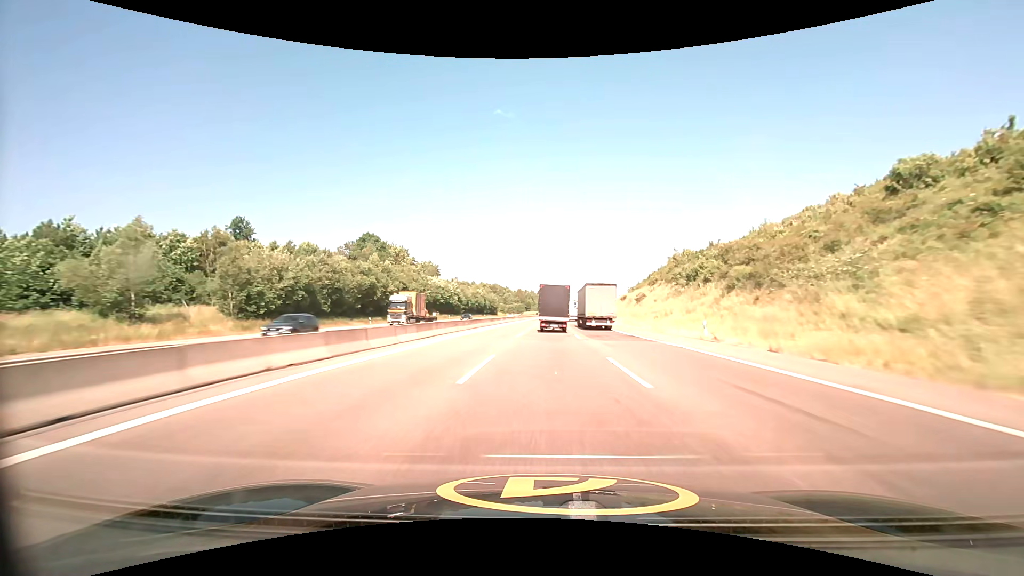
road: motorway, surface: asphalt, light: Day
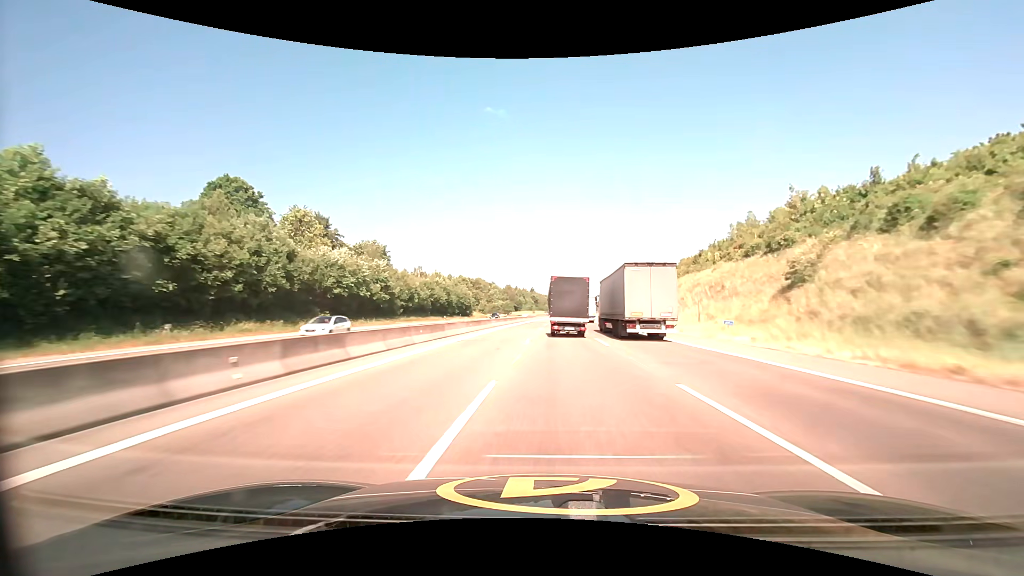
(+0.4, +59.7) m; +1°
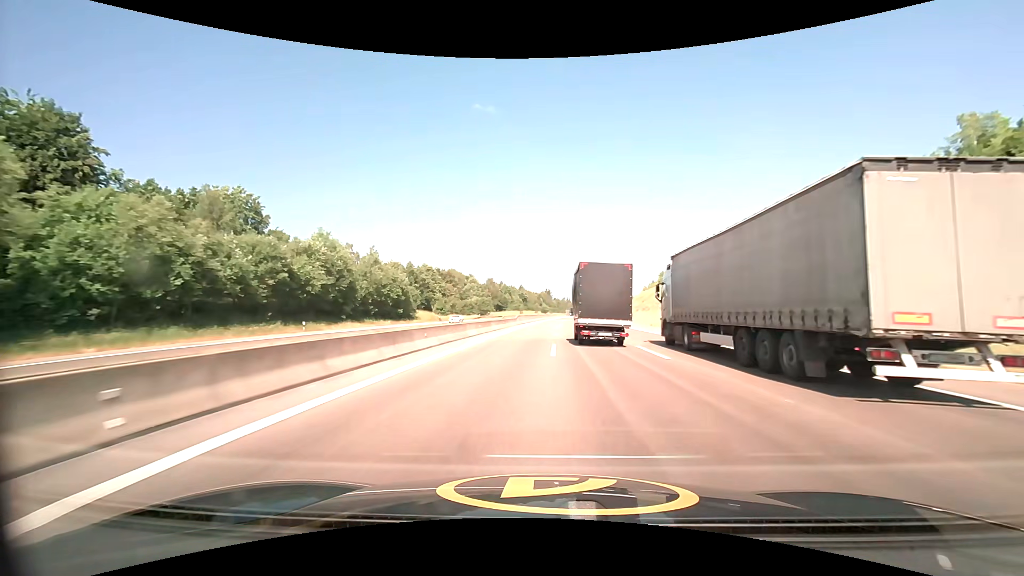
(+0.4, +59.9) m; +1°
(0, +10) (0, +20) (0, +30) (0, +40) (+1, +50) (+1, +60) (+1, +70) (+2, +80) (+2, +90) (+3, +100) m
